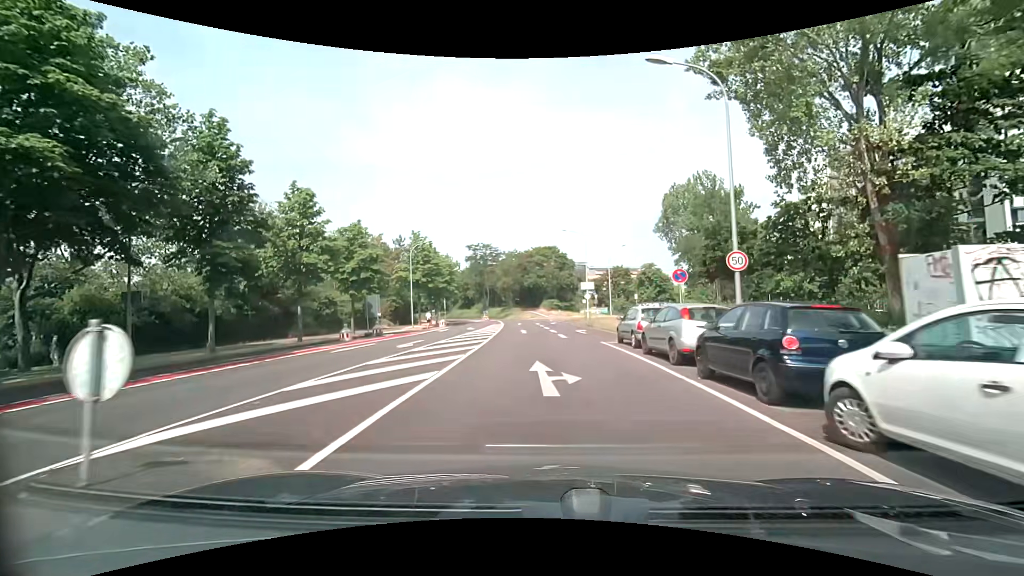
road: tertiary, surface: asphalt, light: Day
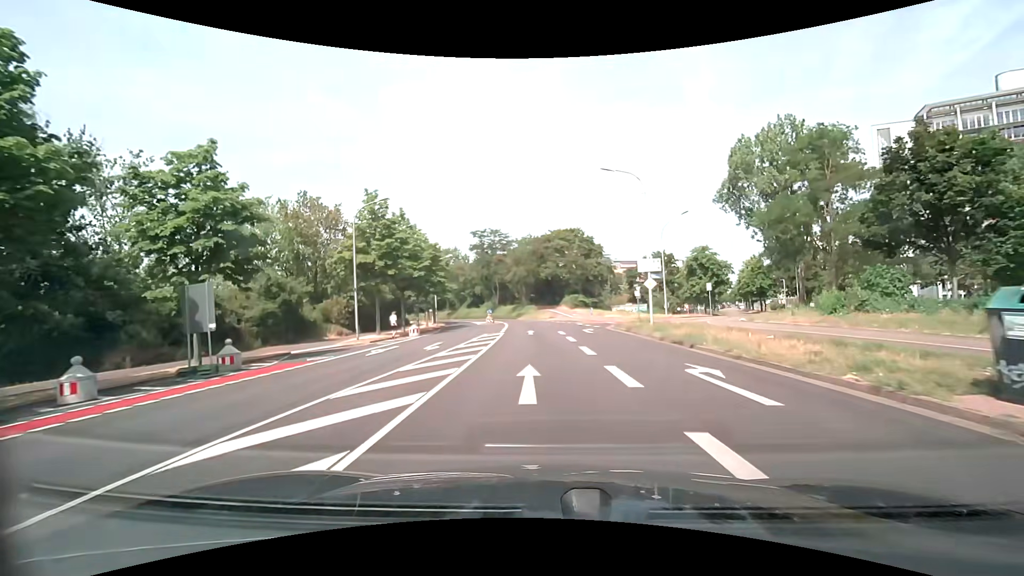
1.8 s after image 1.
(-0.7, +20.8) m; -3°
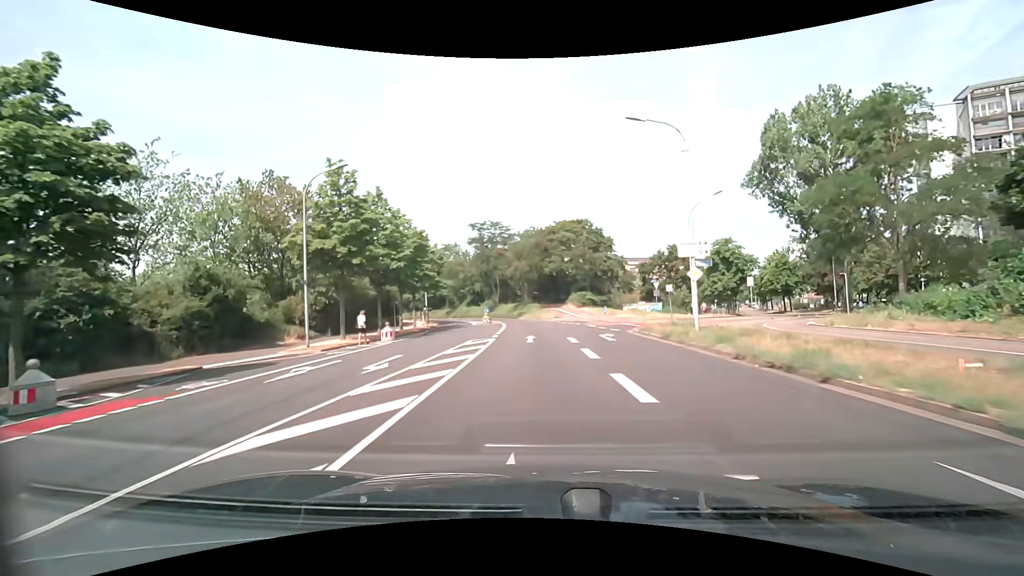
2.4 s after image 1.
(0.0, +7.4) m; 0°
